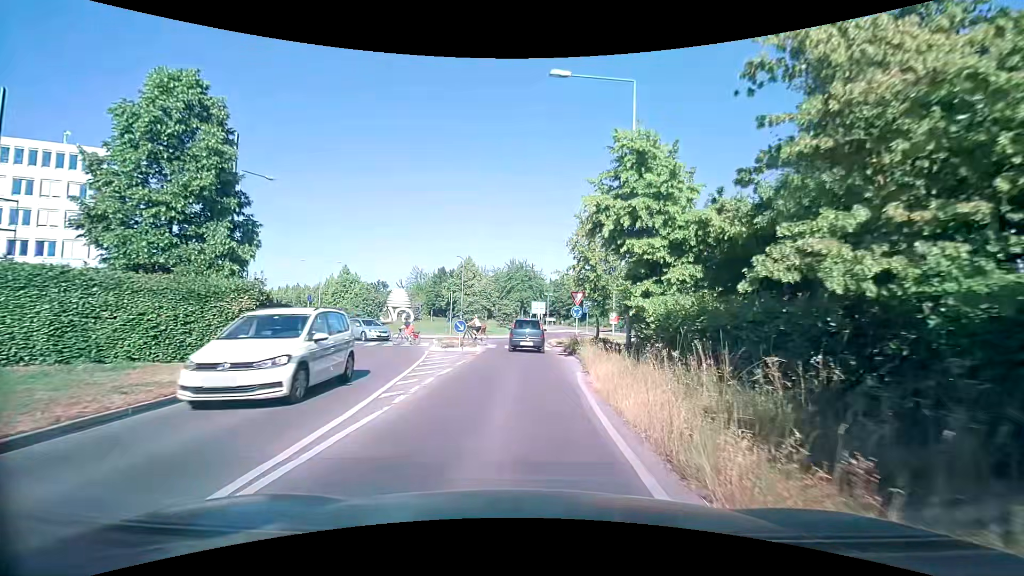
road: tertiary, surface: asphalt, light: Day
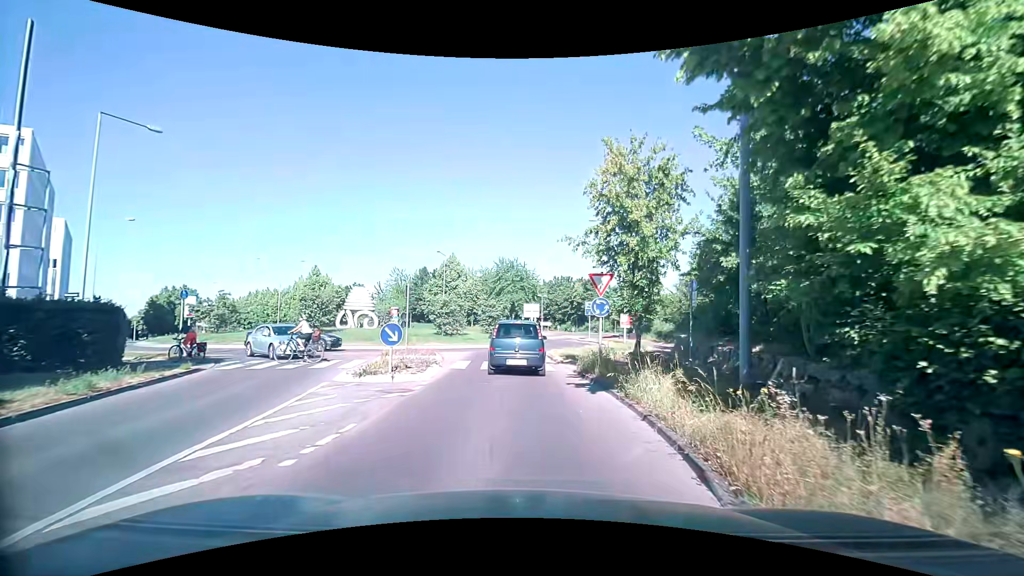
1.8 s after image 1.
(+0.2, +10.5) m; +2°
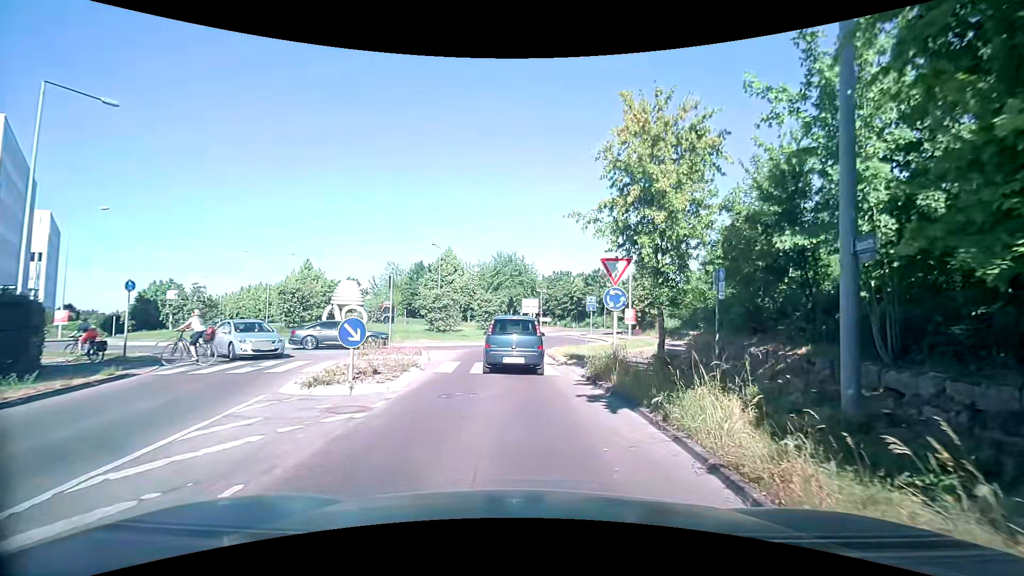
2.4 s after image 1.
(0.0, +2.6) m; -1°
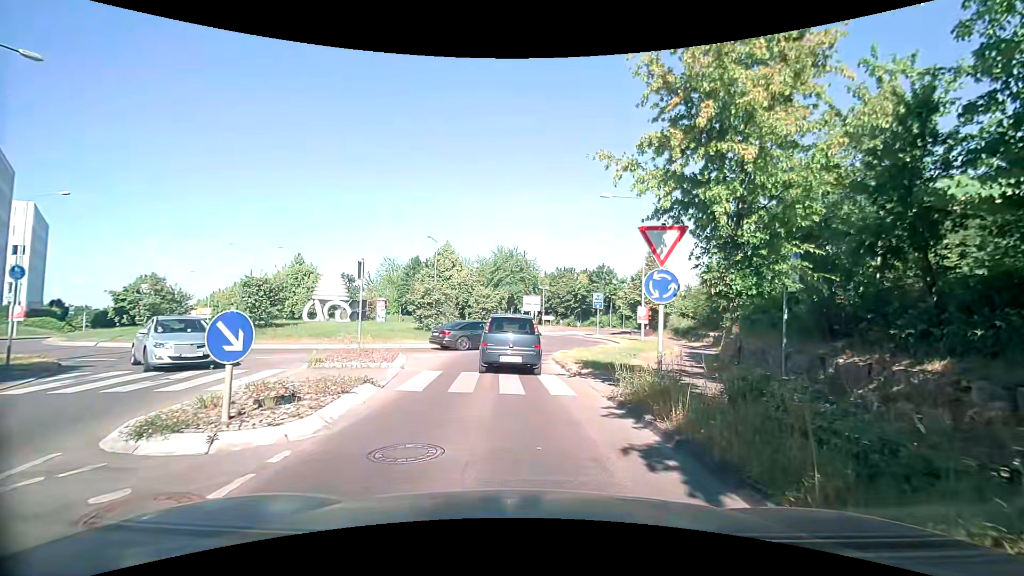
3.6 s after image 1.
(0.0, +4.0) m; +2°
